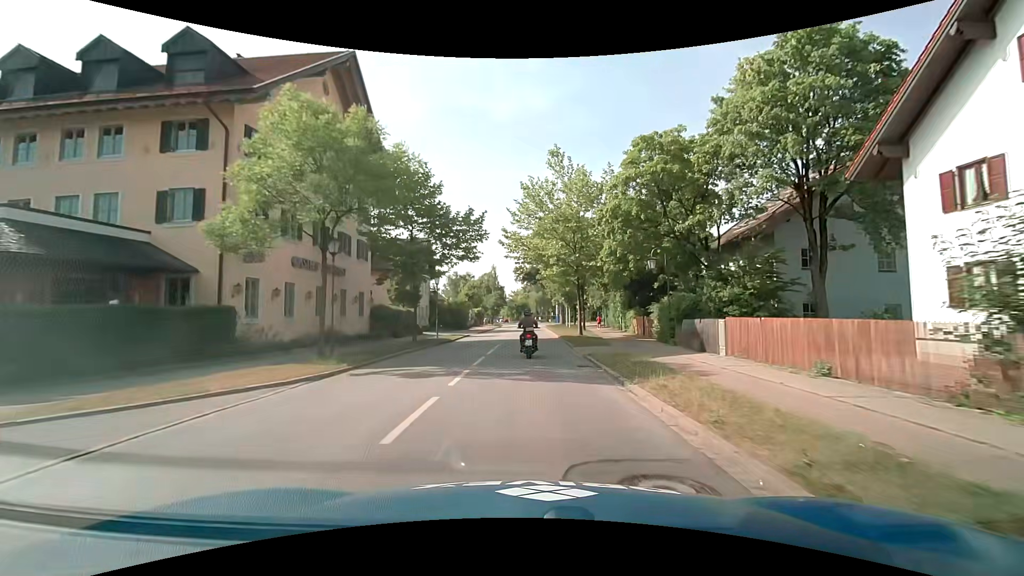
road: secondary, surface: asphalt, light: Day
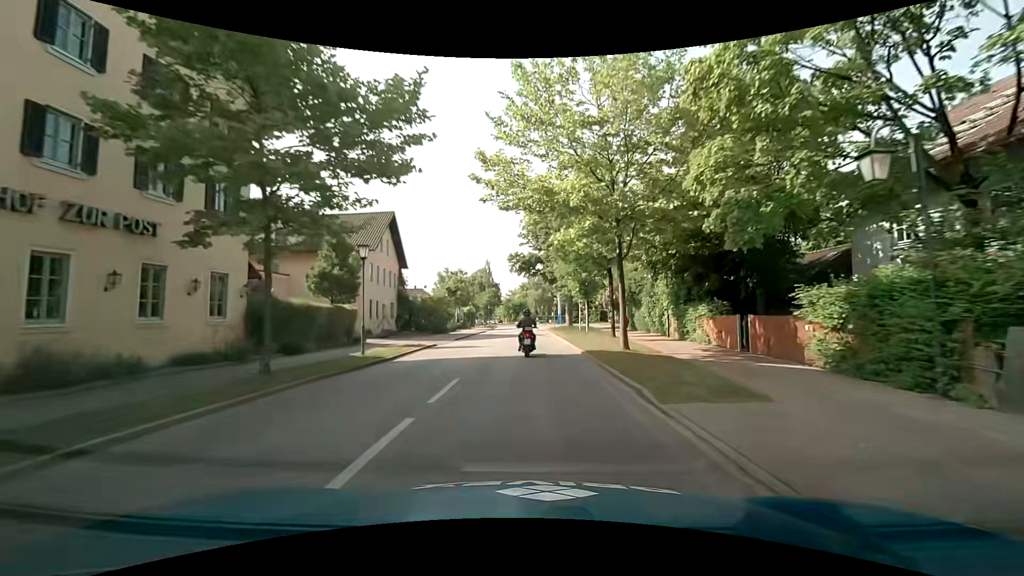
(-0.1, +15.1) m; 0°
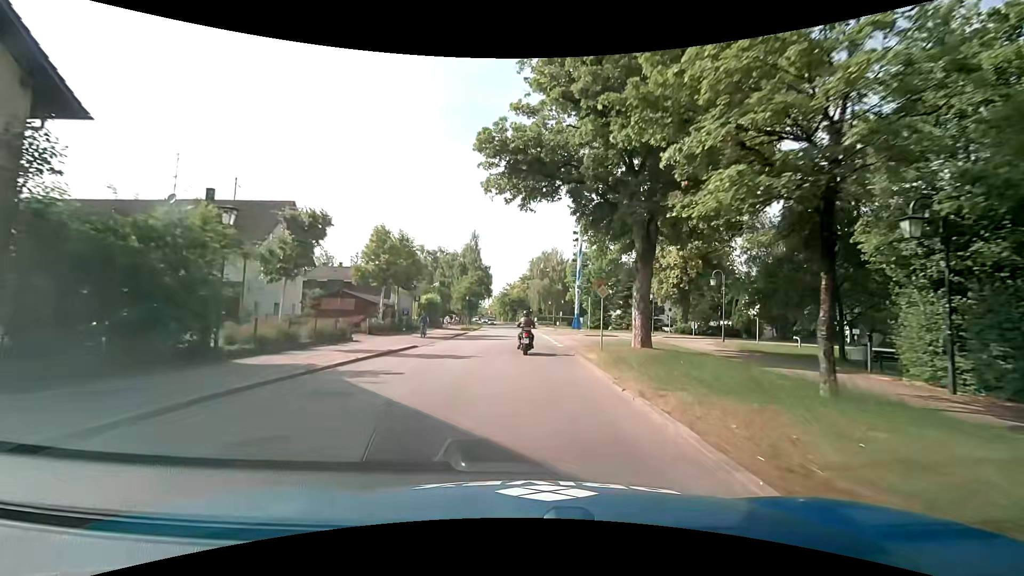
(+0.3, +37.7) m; 0°
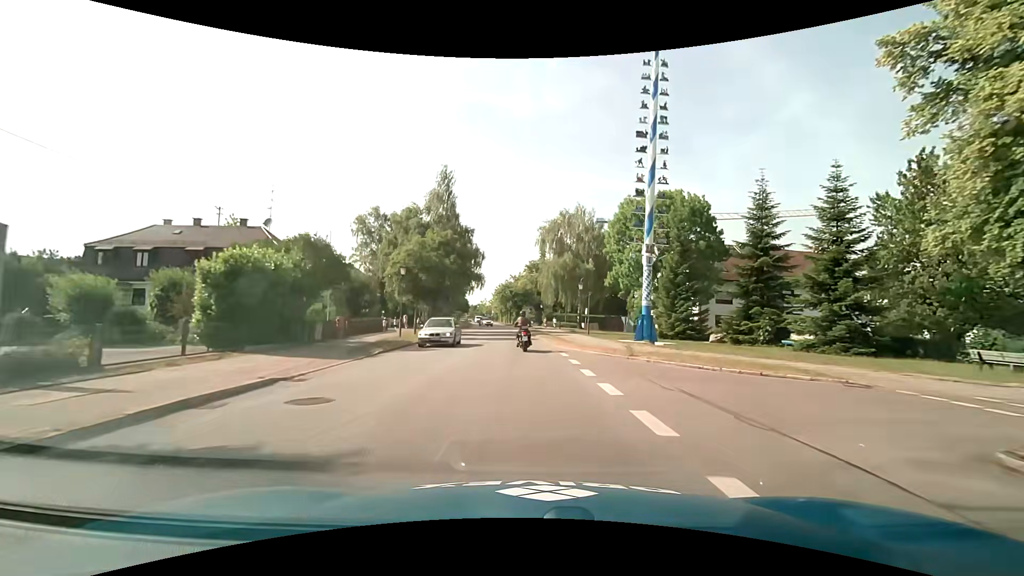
(-0.1, +37.5) m; 0°
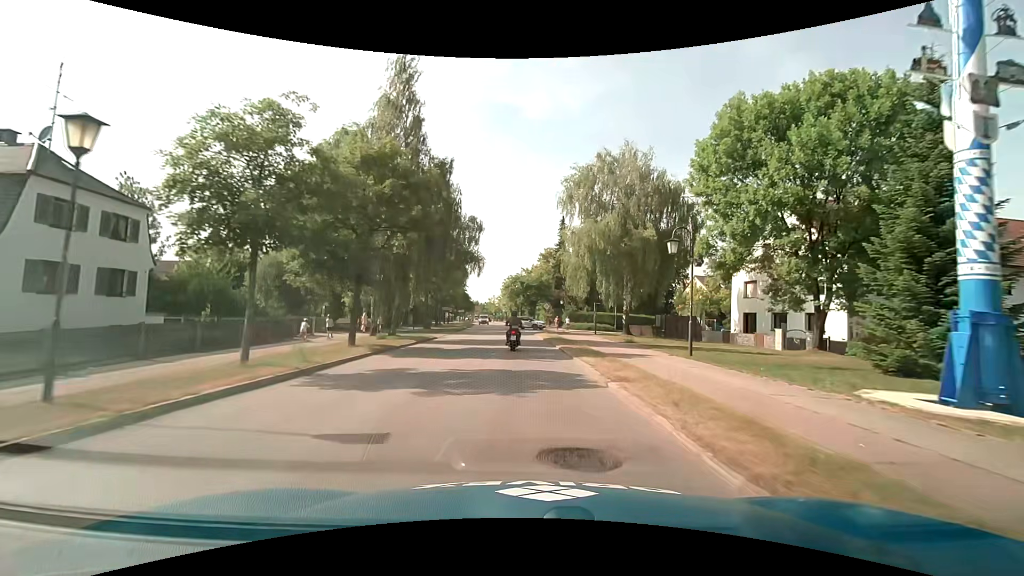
(-0.5, +22.4) m; -2°
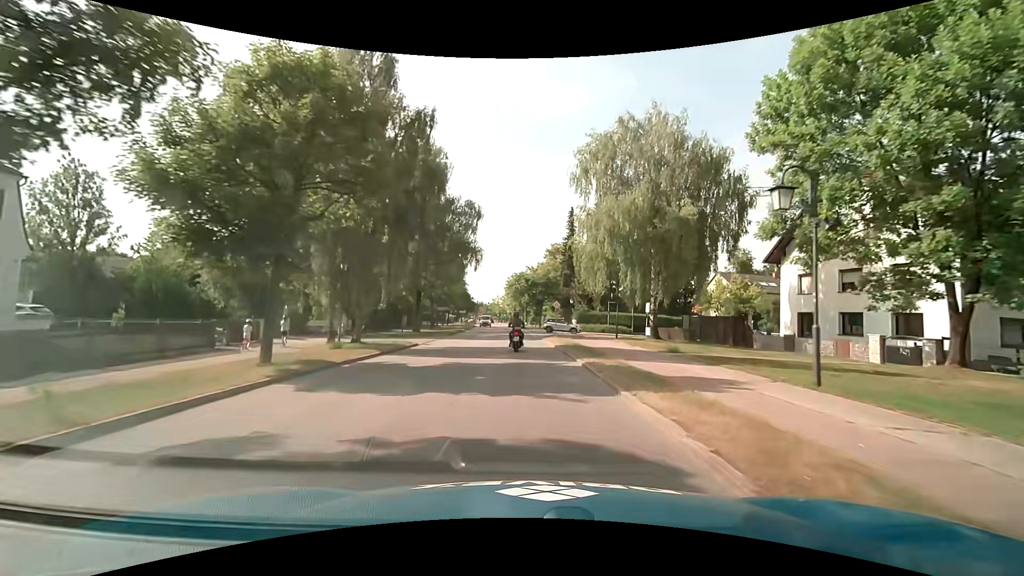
(0.0, +7.4) m; +1°
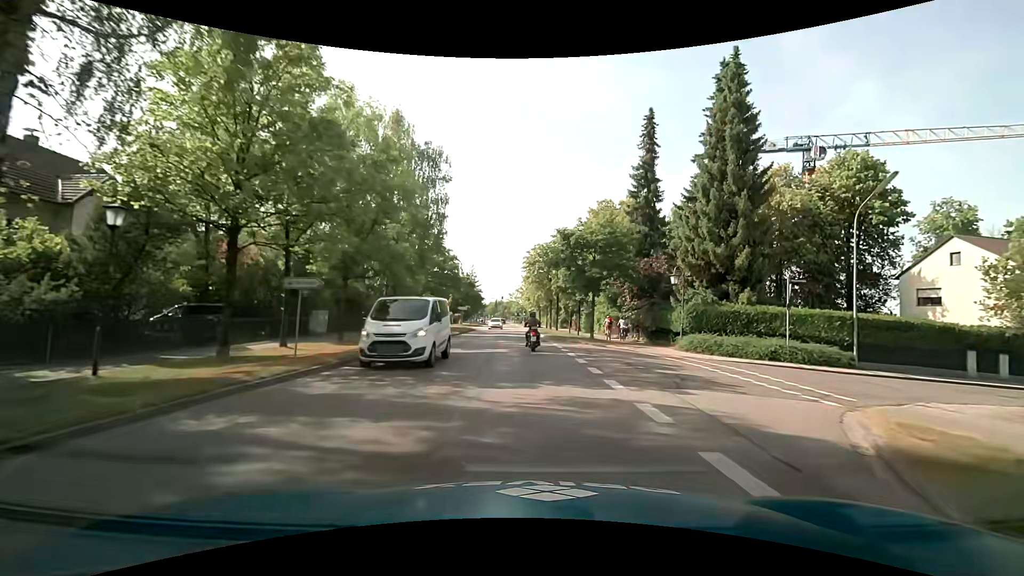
(-1.6, +36.8) m; -3°
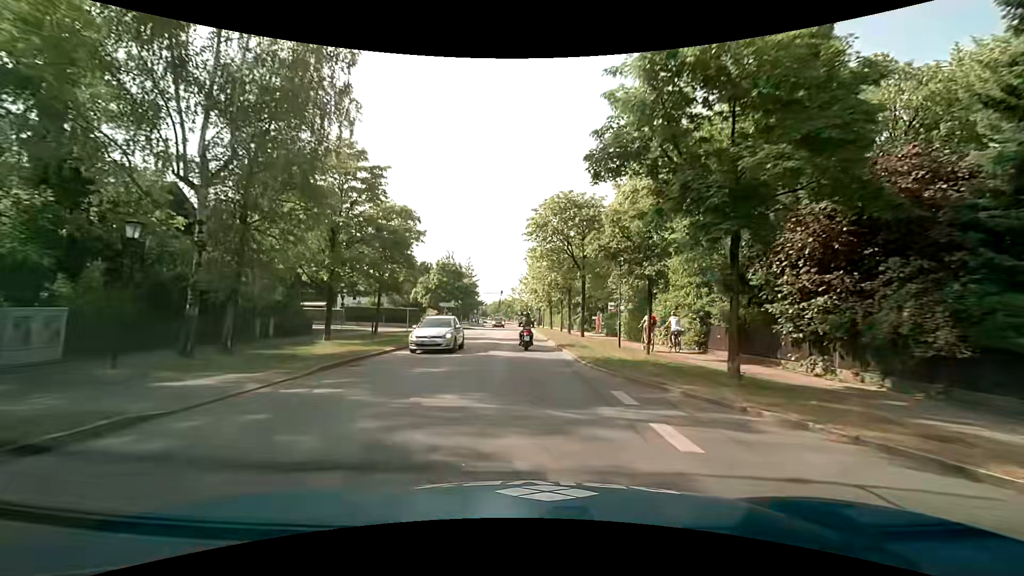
(-0.3, +22.2) m; -1°
